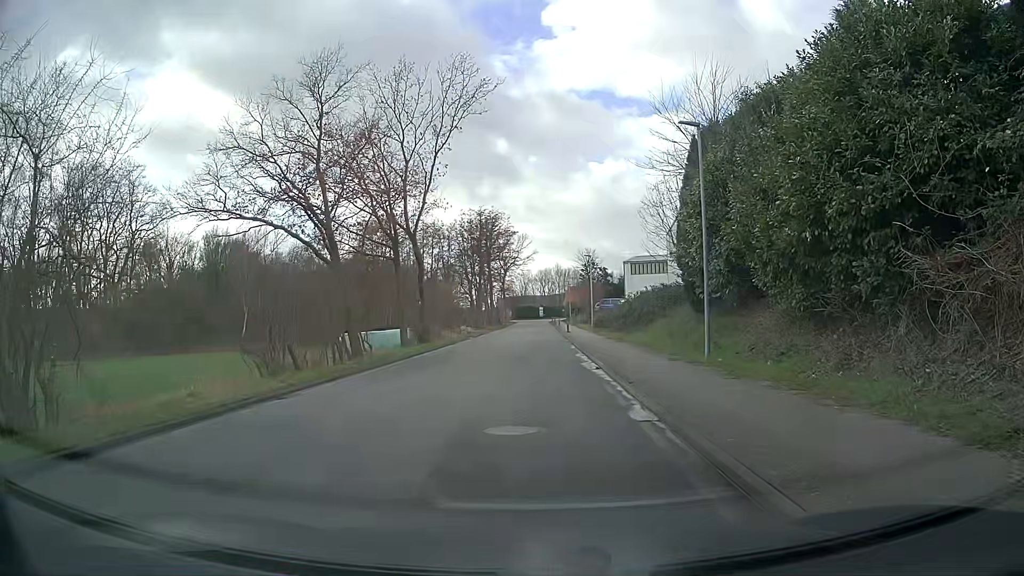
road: residential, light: Day
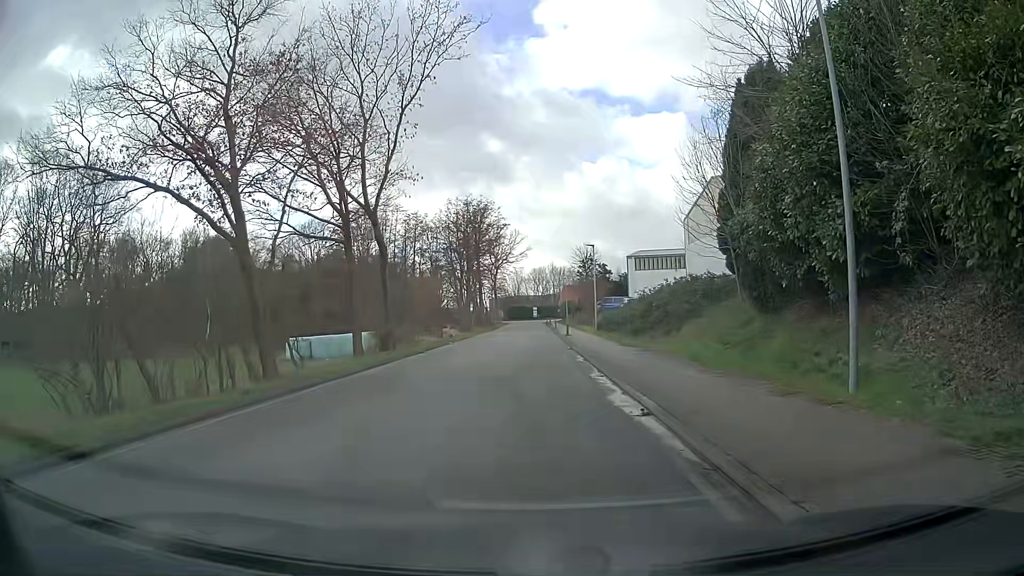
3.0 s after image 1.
(+0.1, +8.6) m; +2°
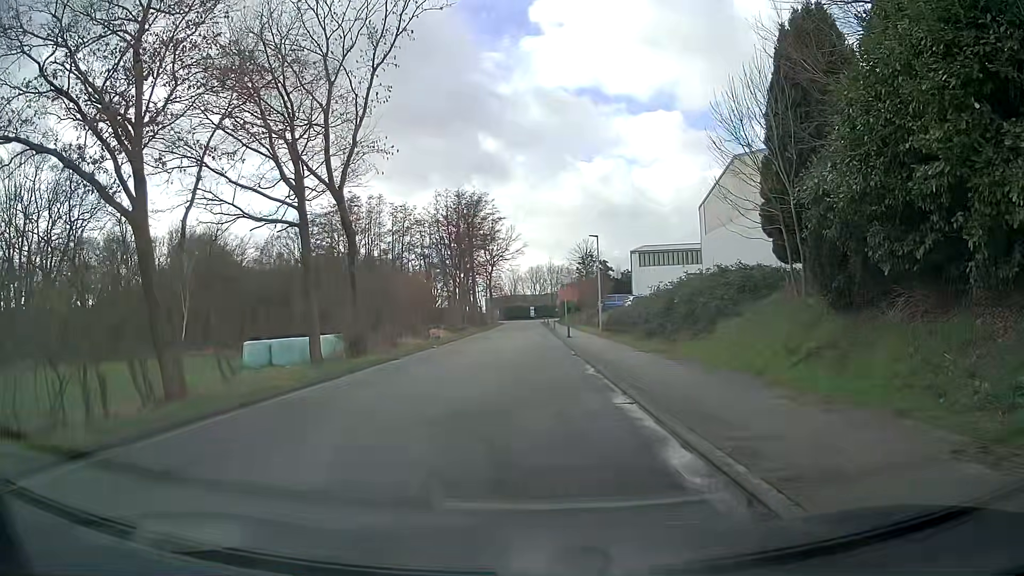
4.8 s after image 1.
(-0.1, +5.2) m; -2°
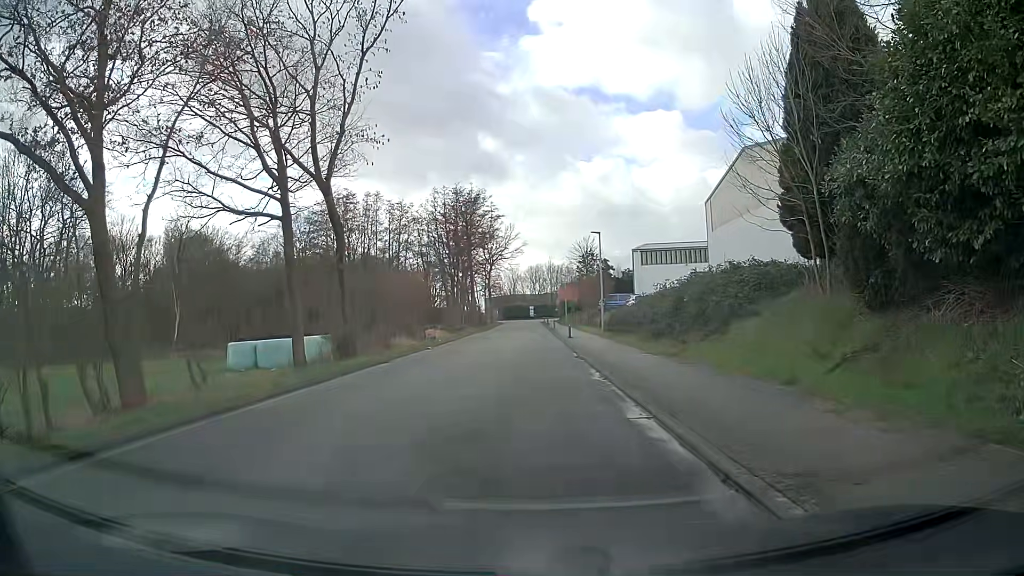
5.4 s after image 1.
(0.0, +1.6) m; +1°
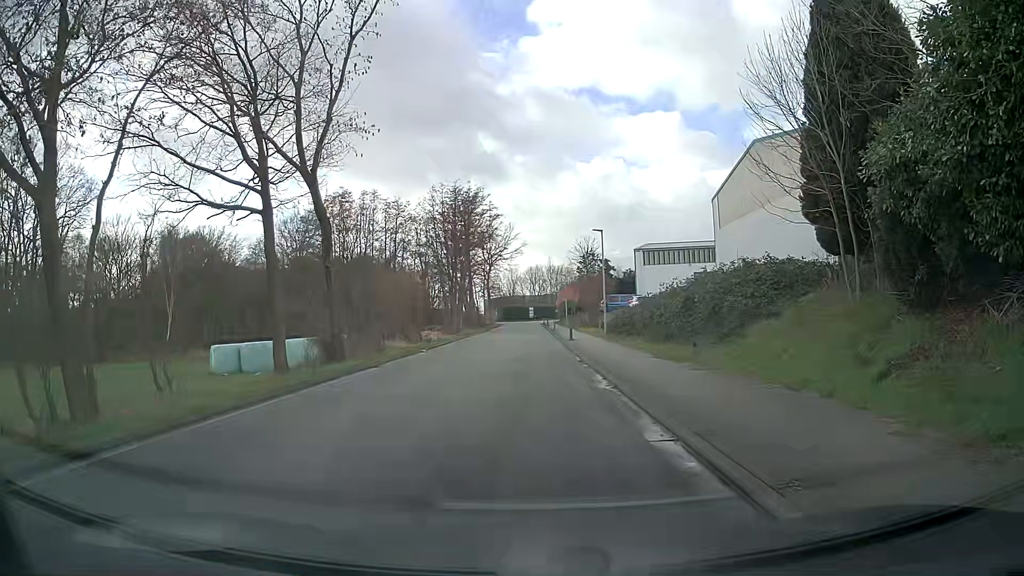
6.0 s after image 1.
(0.0, +1.6) m; -1°
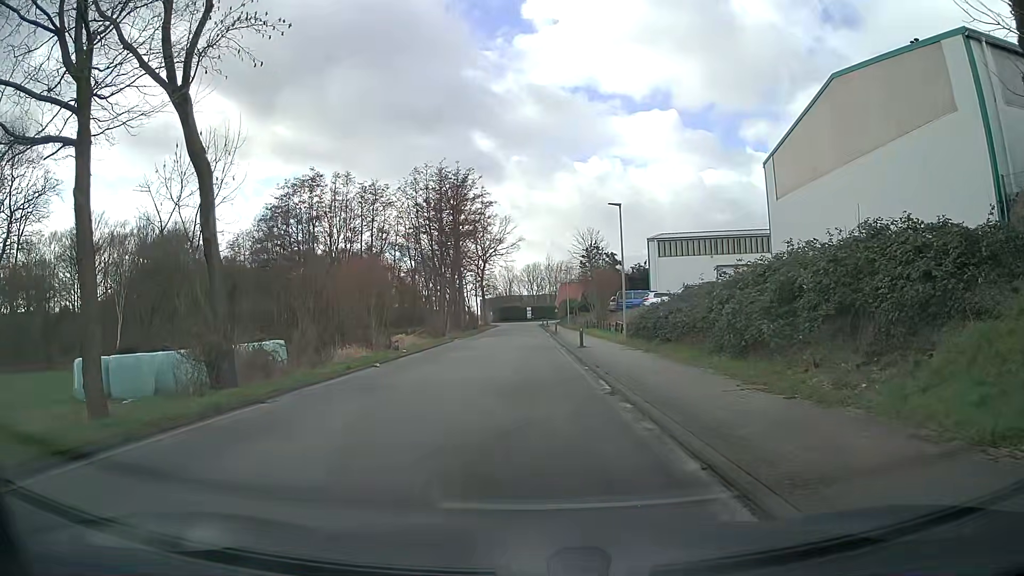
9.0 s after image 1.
(+0.2, +9.2) m; +1°
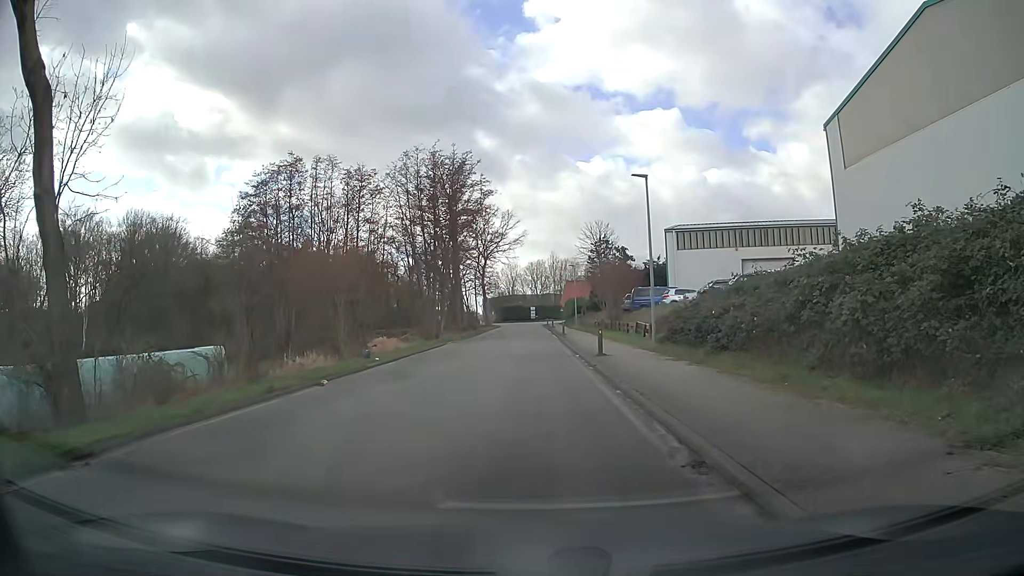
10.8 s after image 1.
(+0.1, +6.2) m; 0°
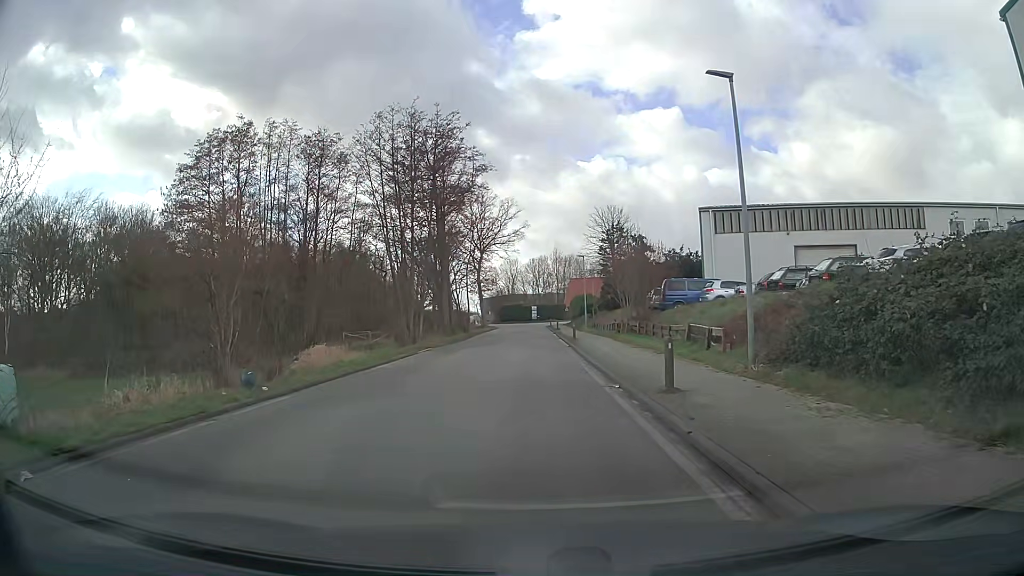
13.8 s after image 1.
(+0.1, +10.7) m; +1°
(0, +10) (0, +20) (0, +30) (0, +40) (0, +50) (0, +60) (0, +70) (-1, +80) (-1, +90) (0, +100) m
